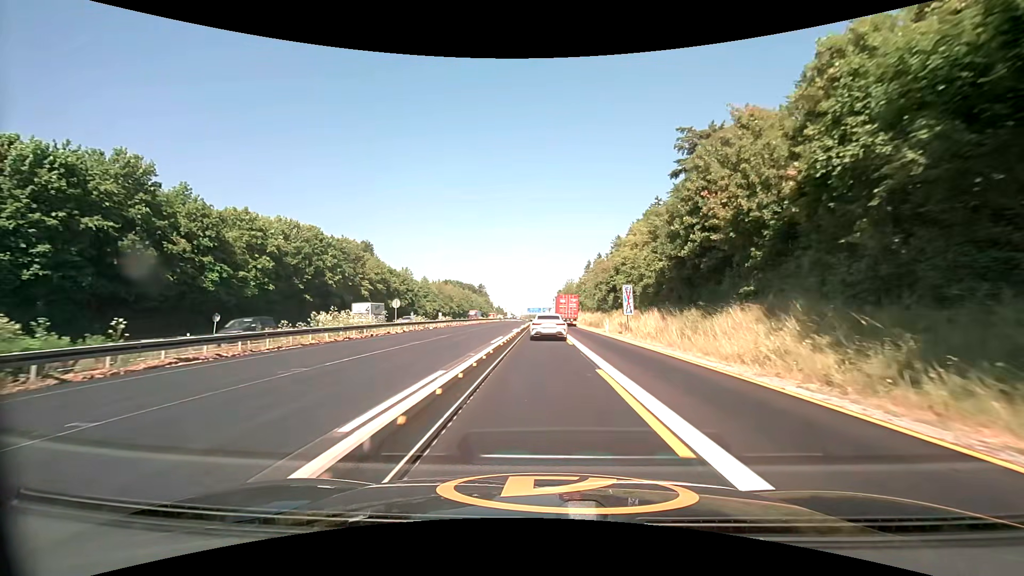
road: motorway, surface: asphalt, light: Day
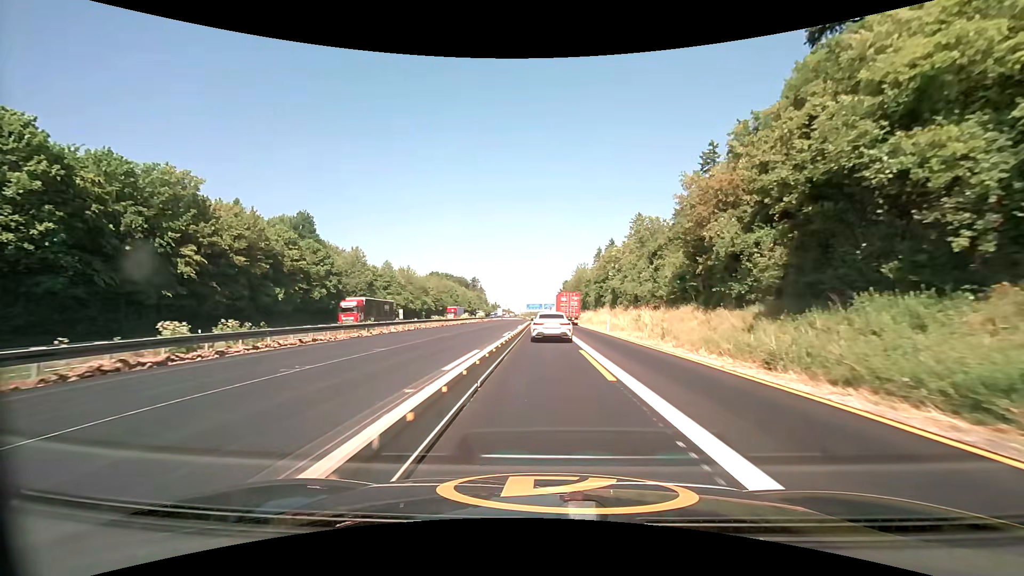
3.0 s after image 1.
(-0.2, +48.0) m; 0°
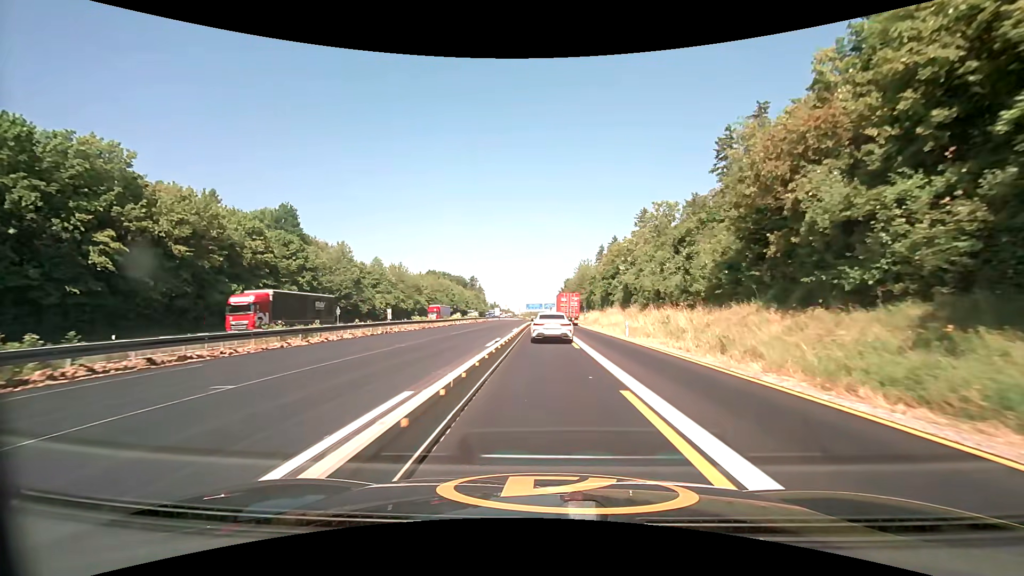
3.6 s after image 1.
(0.0, +9.2) m; 0°
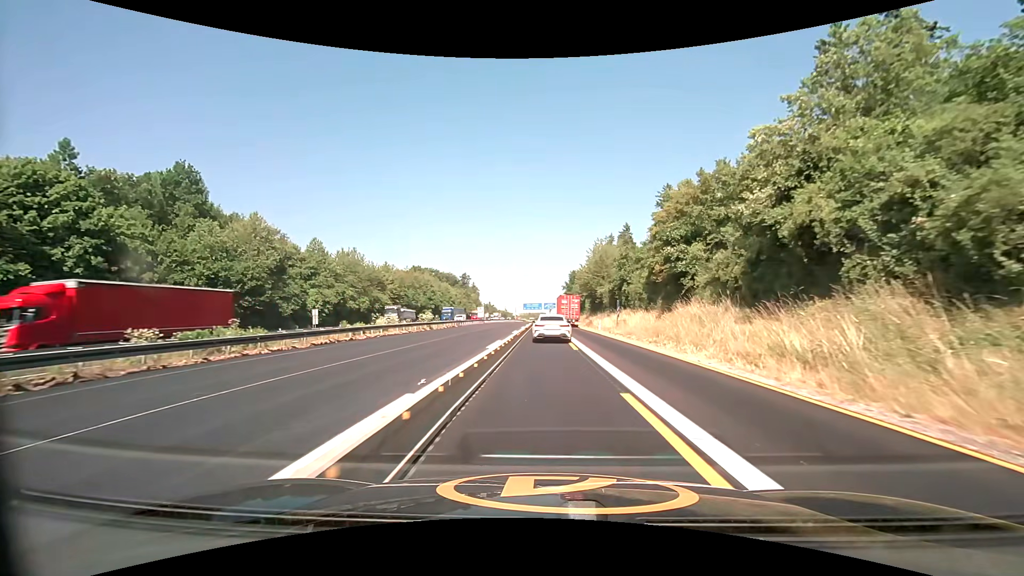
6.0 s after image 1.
(+0.2, +35.7) m; 0°
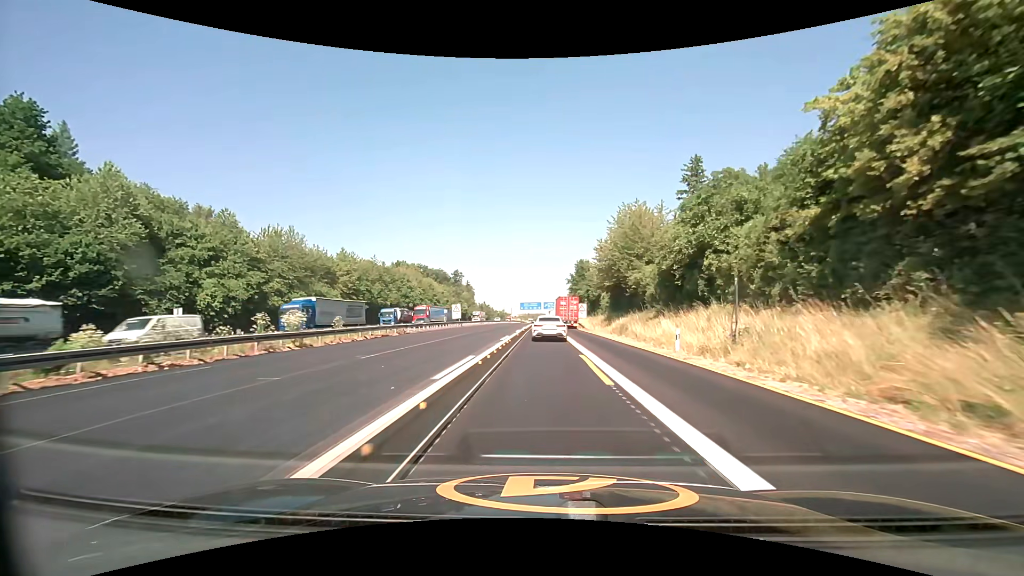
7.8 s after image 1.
(0.0, +28.2) m; 0°
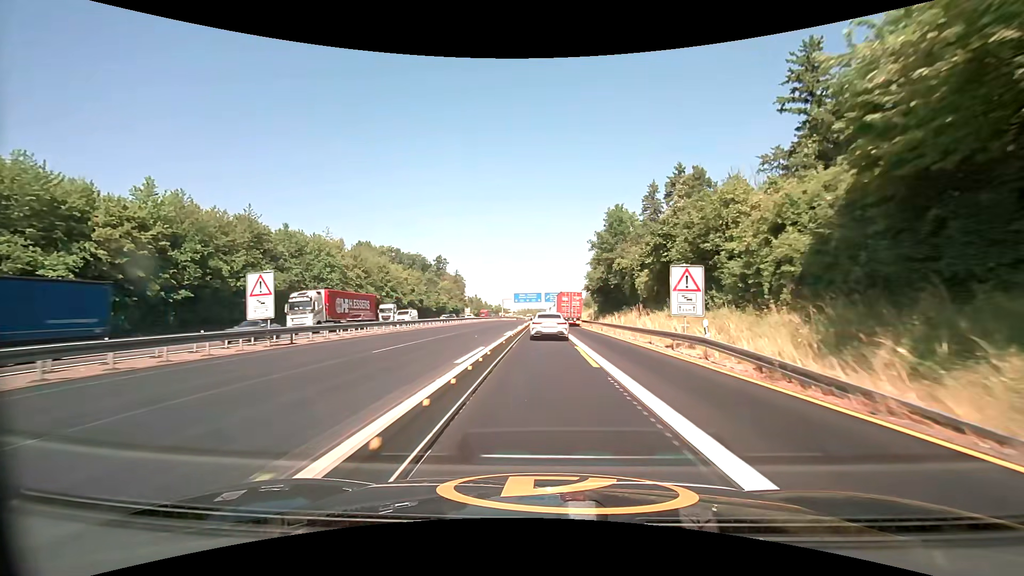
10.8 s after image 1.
(-0.2, +51.1) m; 0°
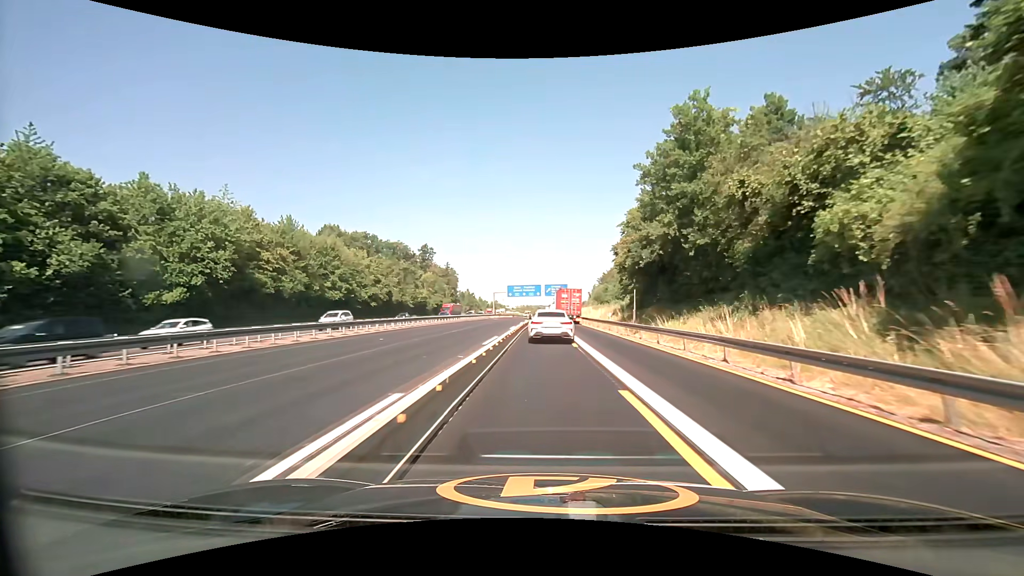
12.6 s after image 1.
(0.0, +29.2) m; 0°
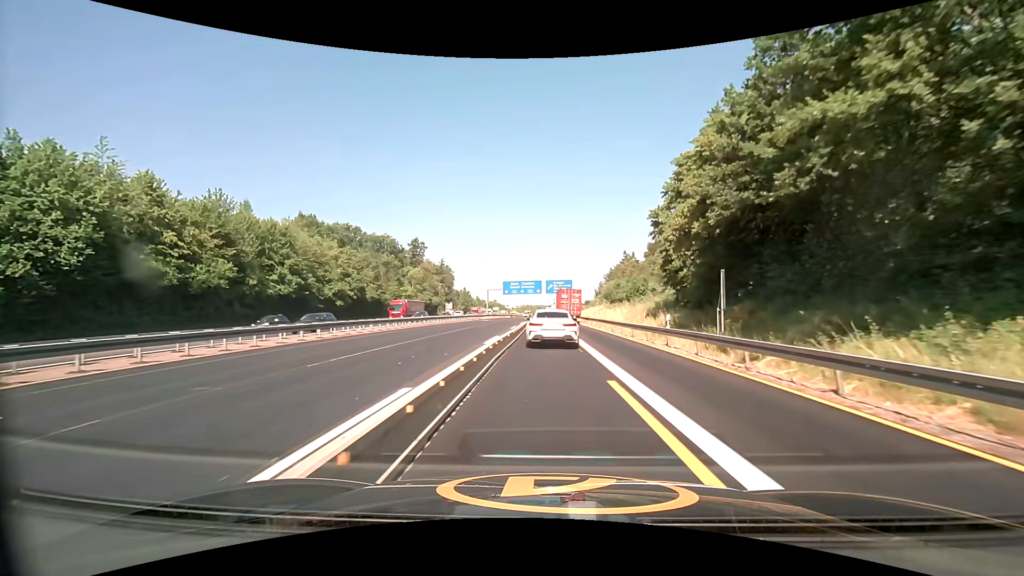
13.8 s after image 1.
(0.0, +17.3) m; 0°
(0, +10) (0, +20) (0, +30) (0, +40) (0, +50) (0, +60) (0, +70) (0, +80) (0, +90) (0, +100) m
